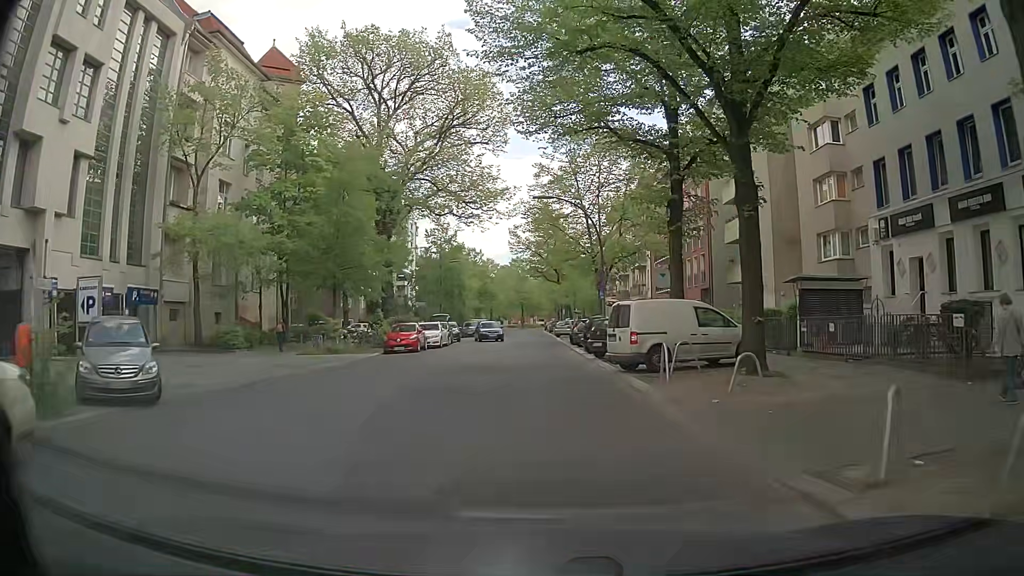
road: residential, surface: asphalt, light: Day
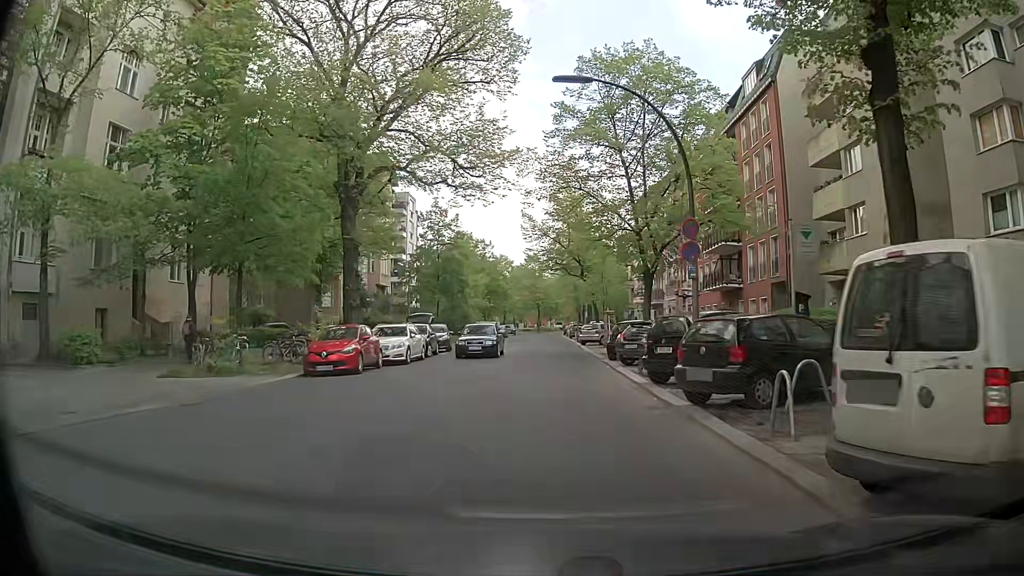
(-0.3, +13.3) m; -4°
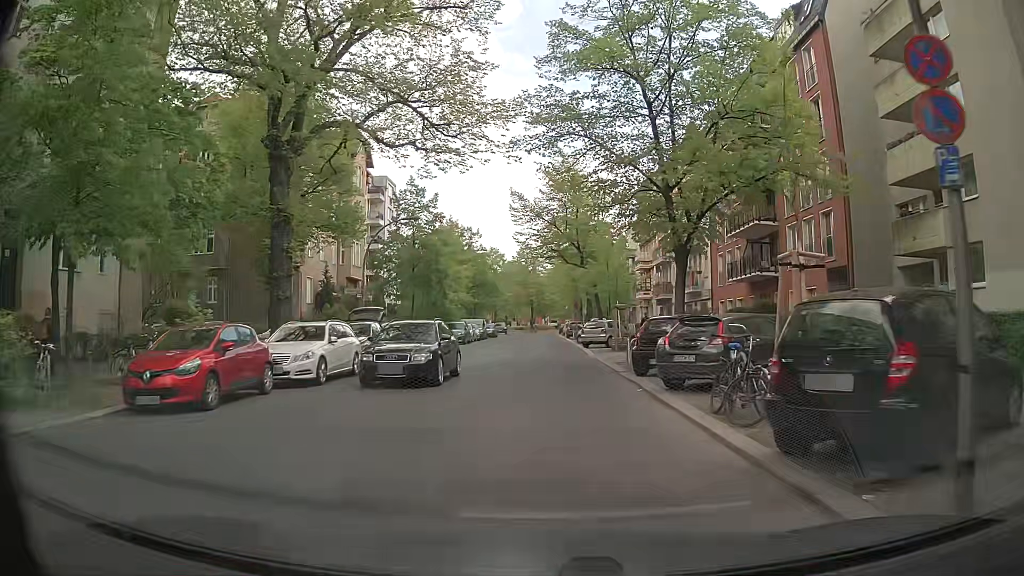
(+0.3, +8.9) m; +3°
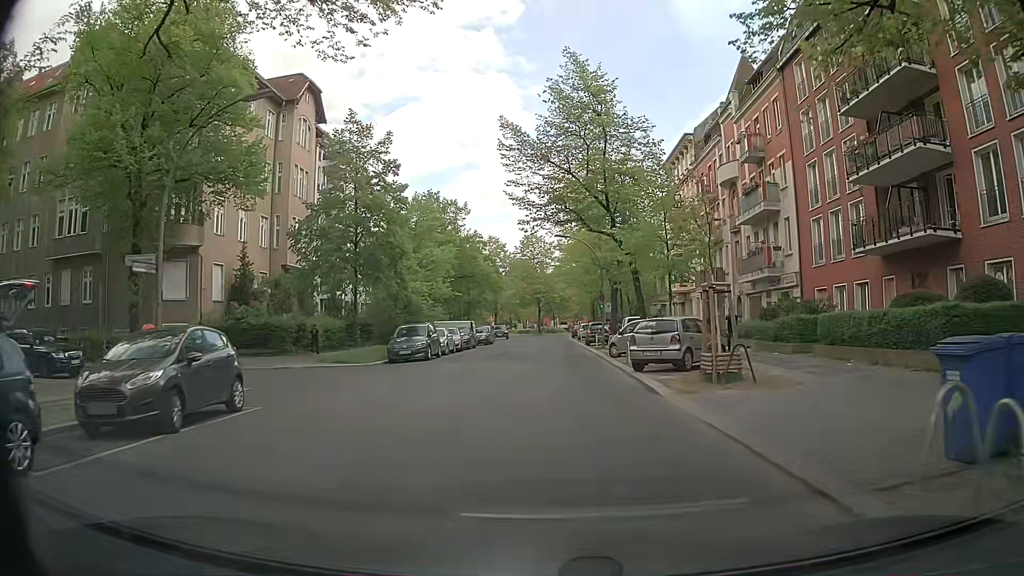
(-0.1, +17.8) m; 0°
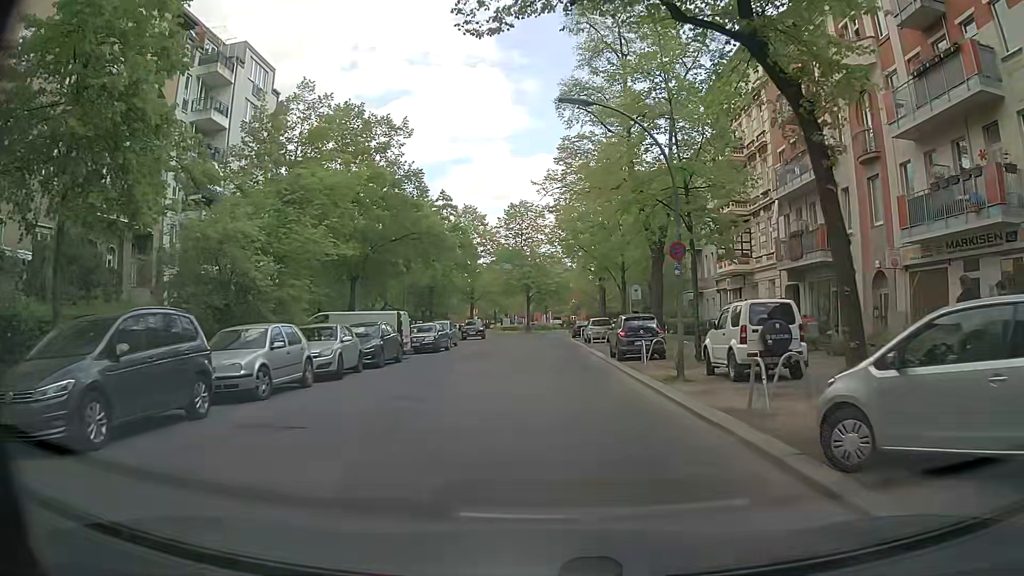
(-0.2, +22.3) m; +1°
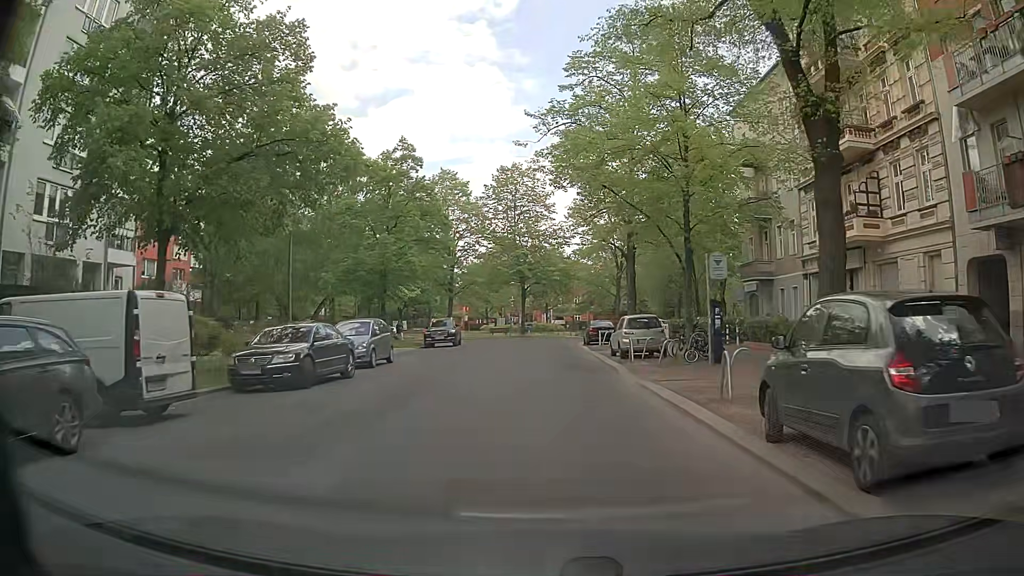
(-0.1, +18.0) m; -1°
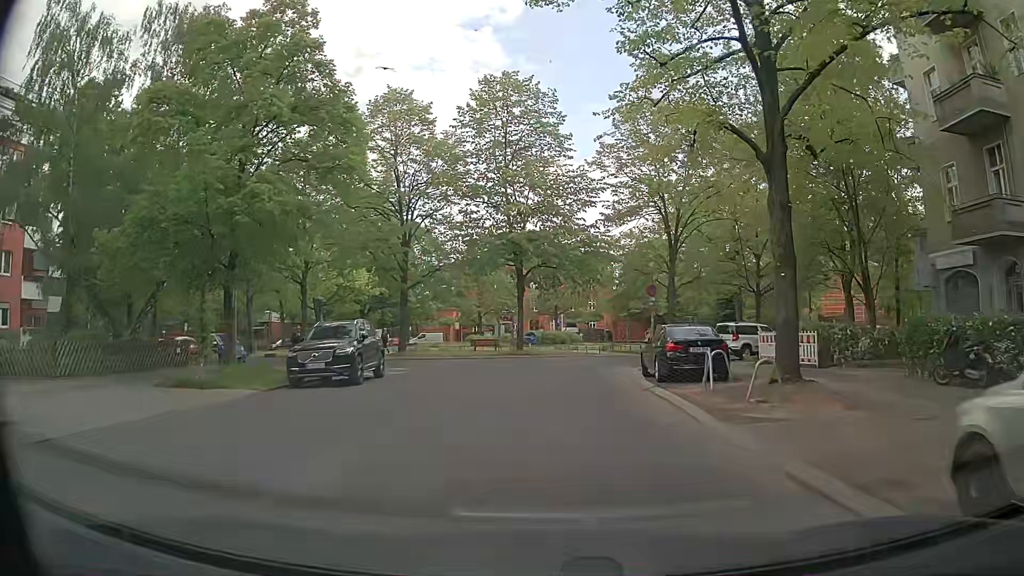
(-0.1, +22.6) m; 0°
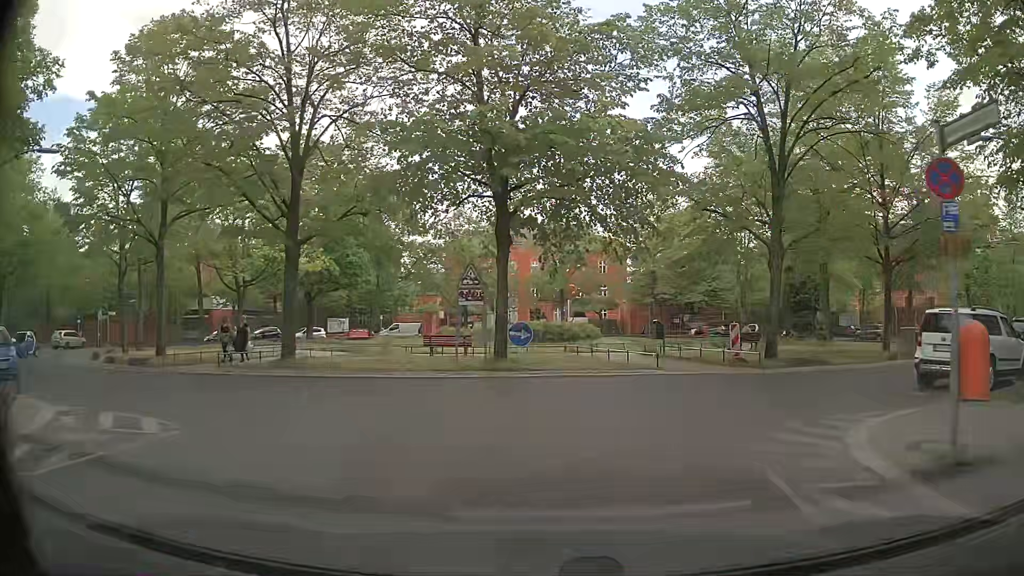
(0.0, +17.1) m; +1°
(+1, +10) (+7, +17) (+16, +23) (+22, +31) (+25, +40) (+25, +50) (+21, +59) (+14, +66) (+5, +71) (-5, +72) m
